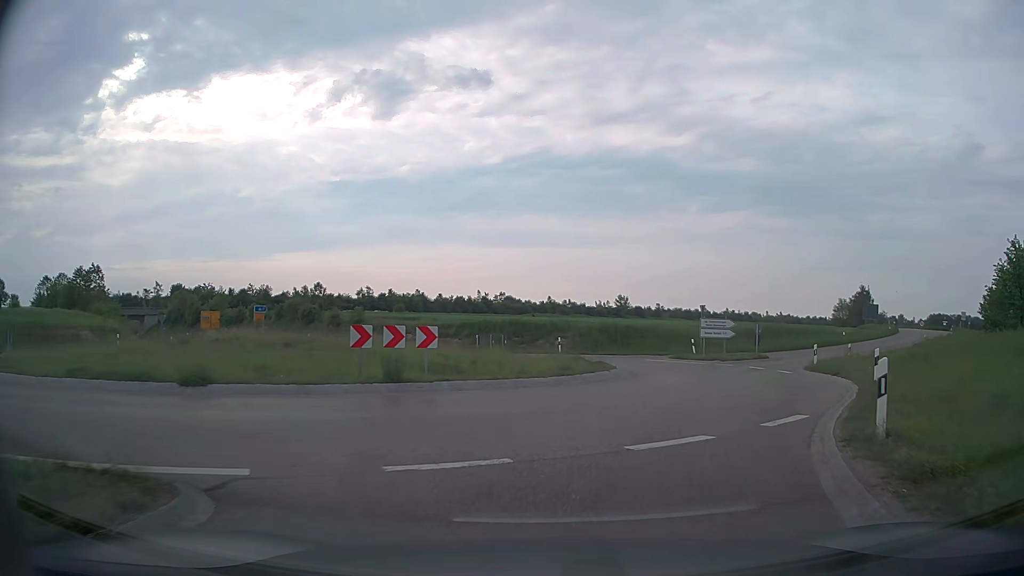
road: secondary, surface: asphalt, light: Day
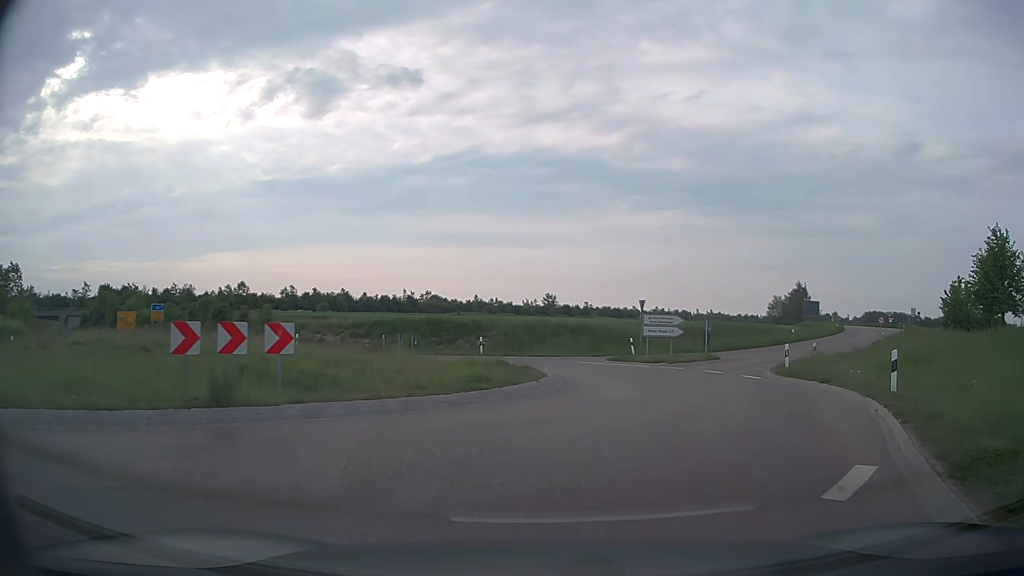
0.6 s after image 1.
(+0.3, +4.9) m; +6°
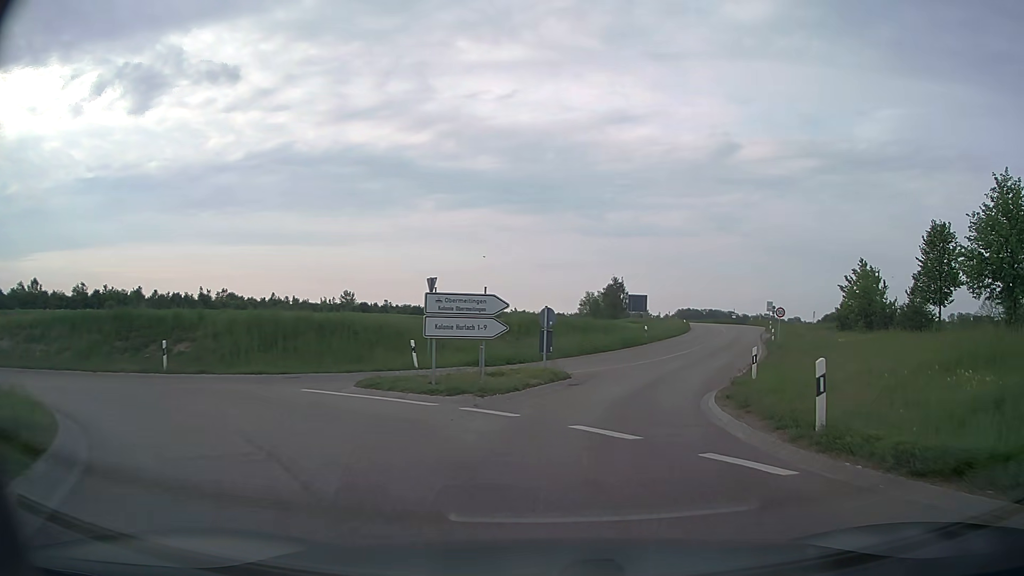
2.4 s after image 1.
(+2.4, +16.1) m; +17°
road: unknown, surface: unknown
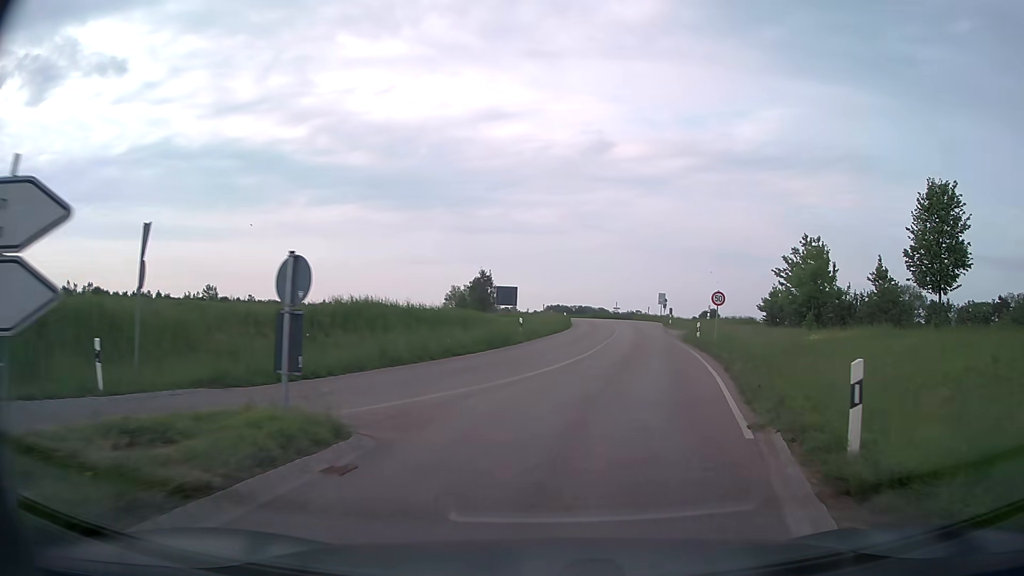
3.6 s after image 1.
(+1.1, +12.3) m; +10°
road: secondary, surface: asphalt
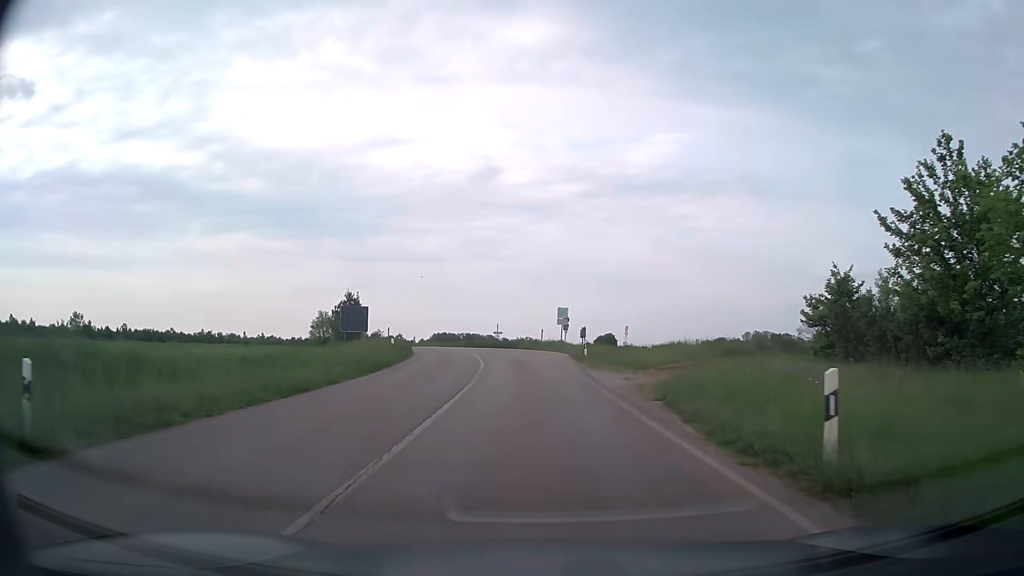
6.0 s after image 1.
(+3.8, +25.9) m; +10°
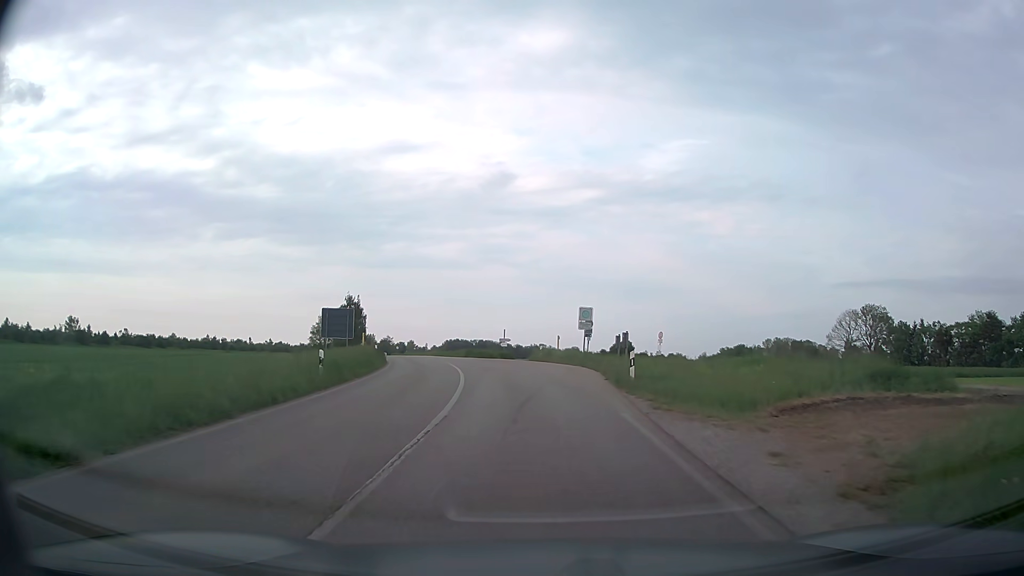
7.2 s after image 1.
(-0.1, +12.2) m; -1°
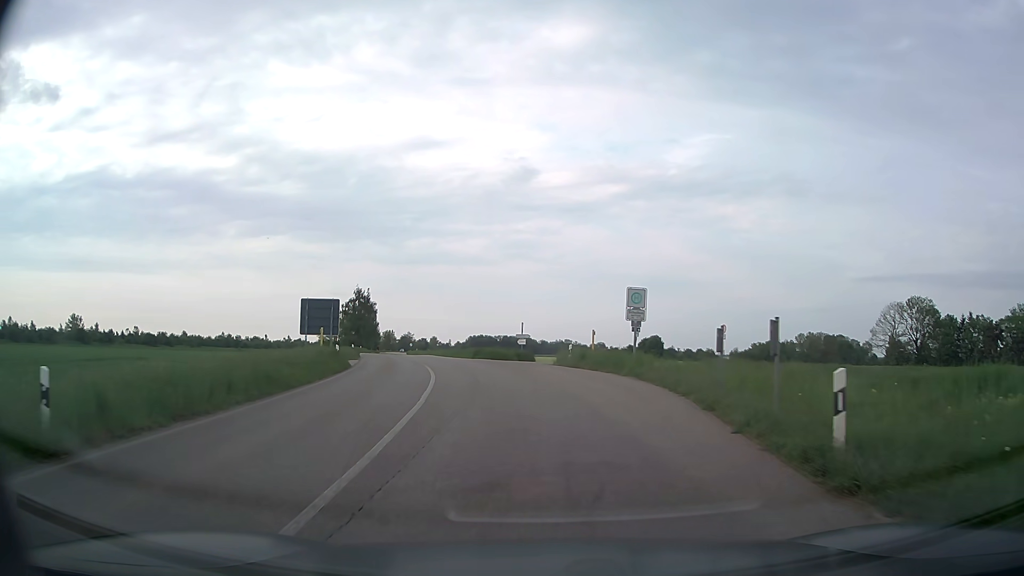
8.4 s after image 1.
(-0.1, +13.0) m; -2°
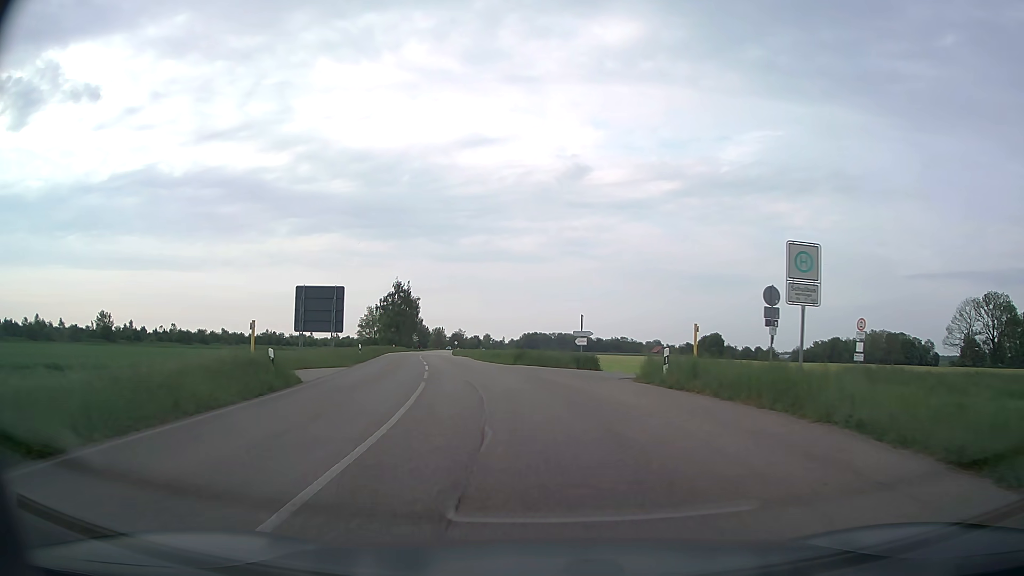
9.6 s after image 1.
(-0.5, +13.1) m; -5°
(0, +10) (-1, +20) (-3, +30) (-5, +40) (-7, +49) (-8, +59) (-10, +69) (-12, +79) (-13, +89) (-15, +99) m
